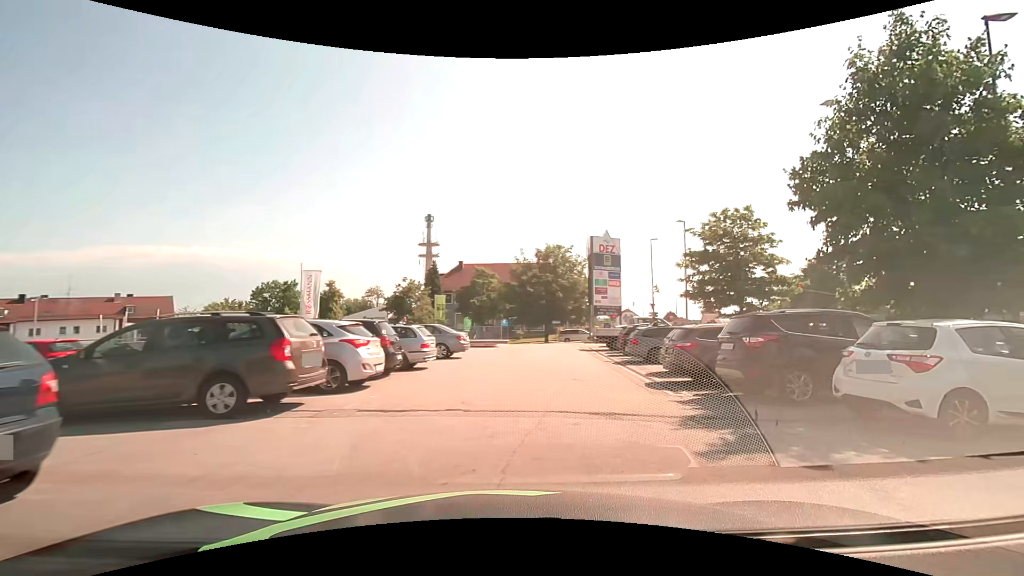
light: Day
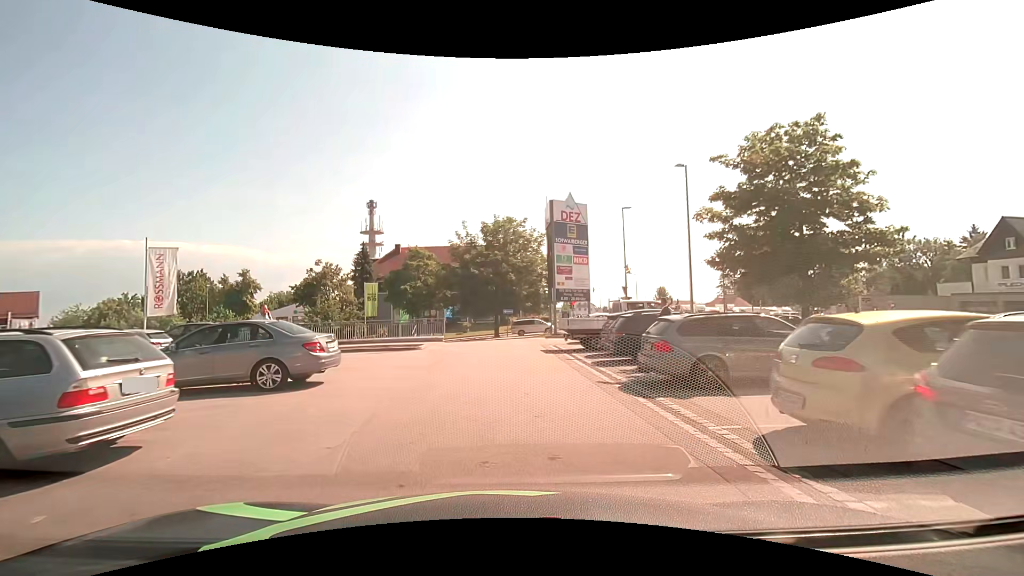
(+1.0, +10.2) m; +7°
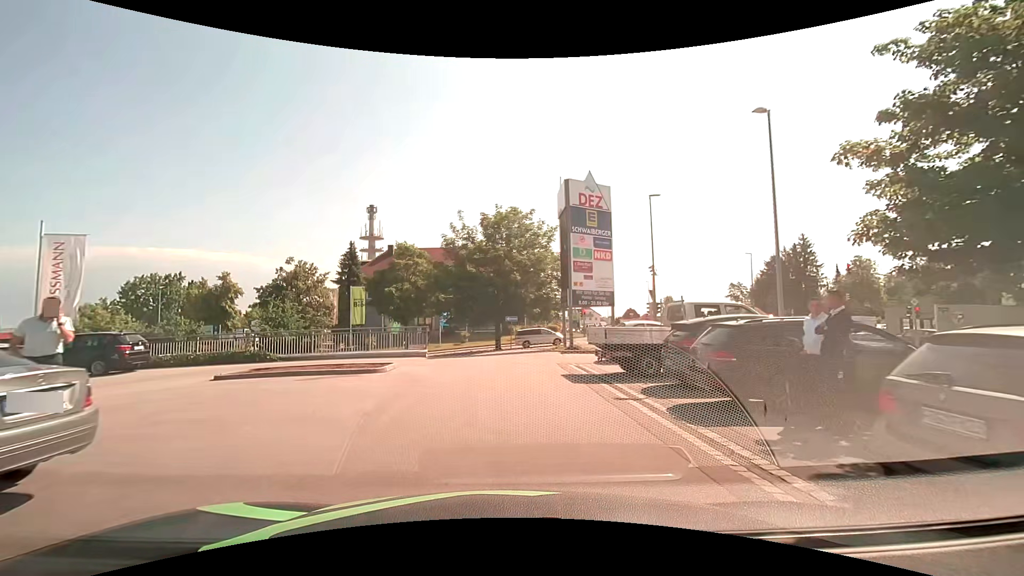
(-0.1, +6.8) m; -1°
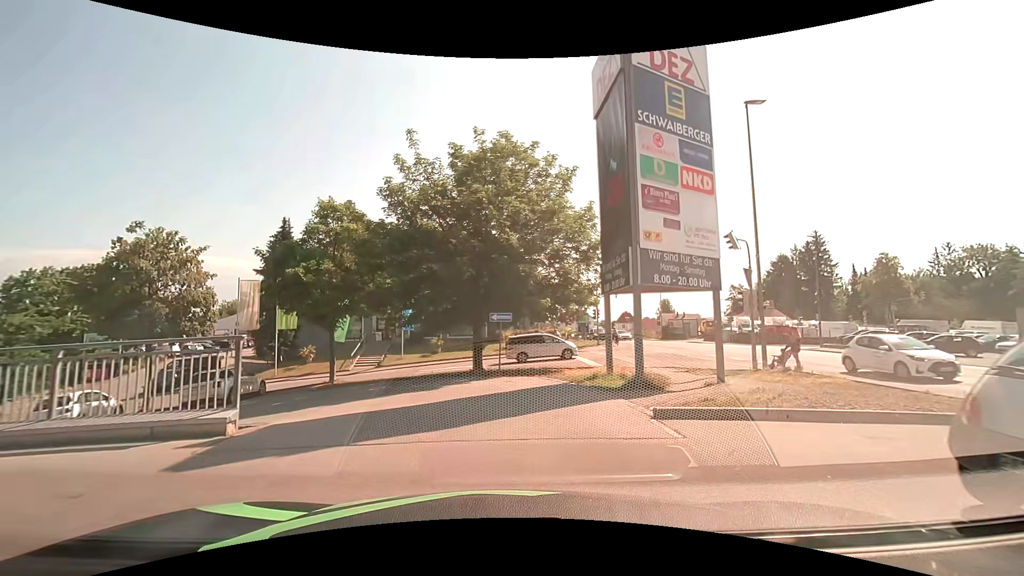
(0.0, +15.0) m; +1°
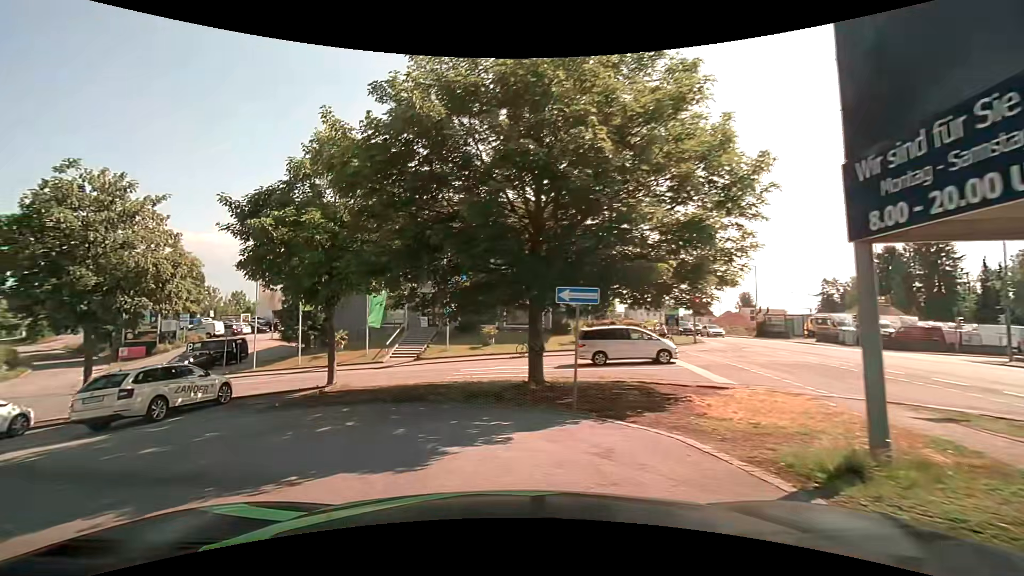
(0.0, +8.5) m; -7°
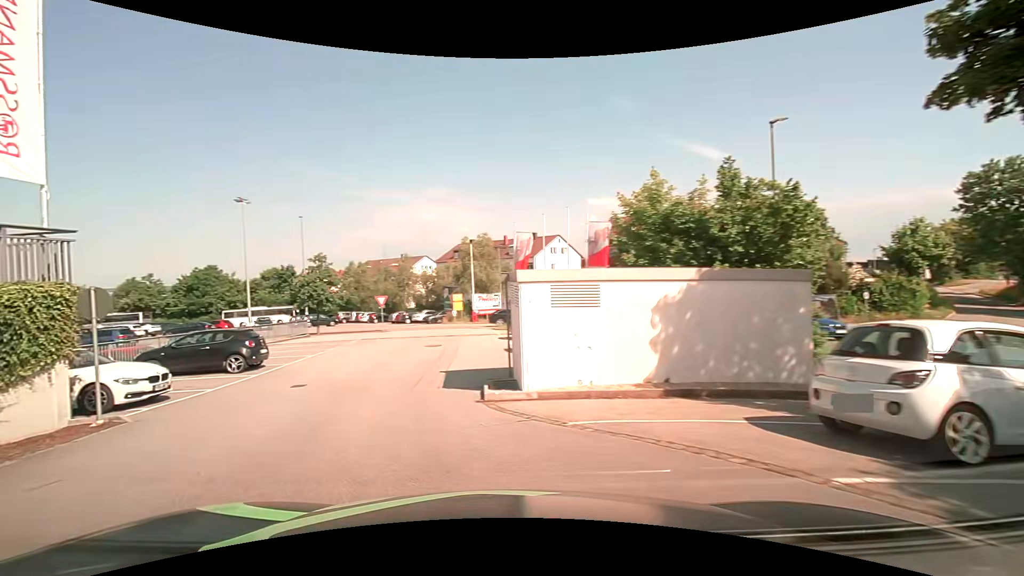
(-8.0, +9.6) m; -82°
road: service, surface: asphalt
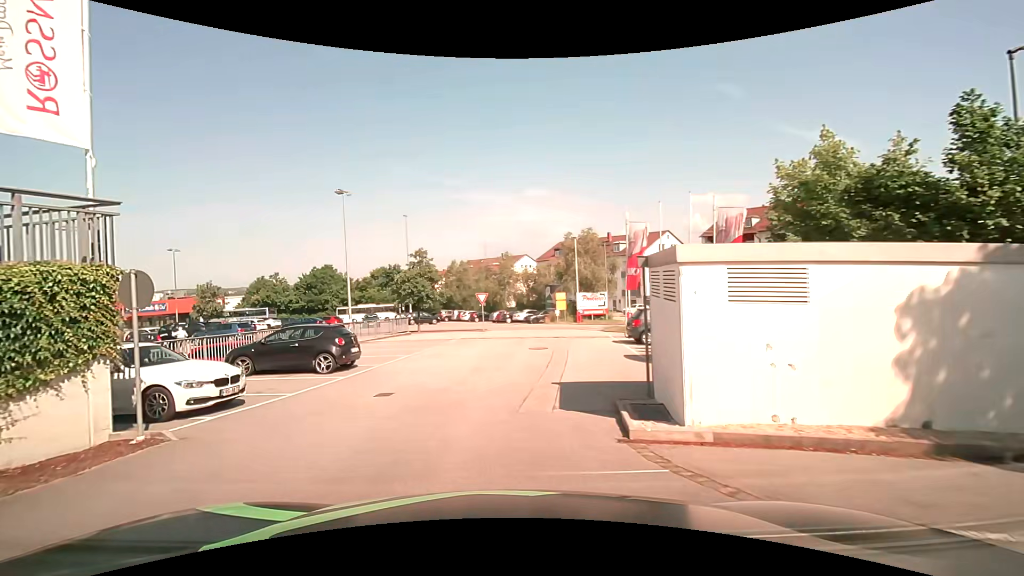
(-0.4, +3.1) m; -12°
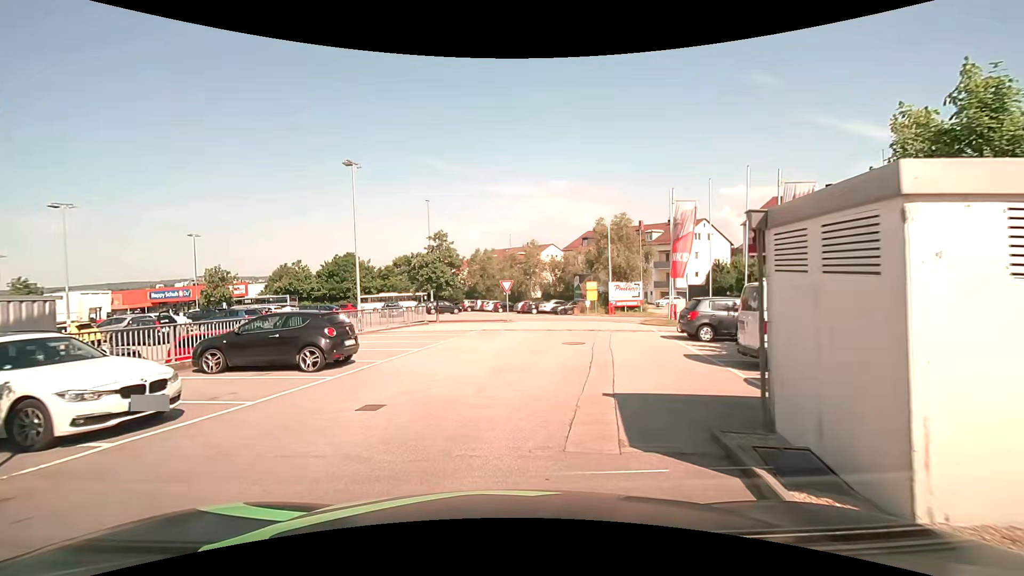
(-0.1, +3.2) m; -3°
